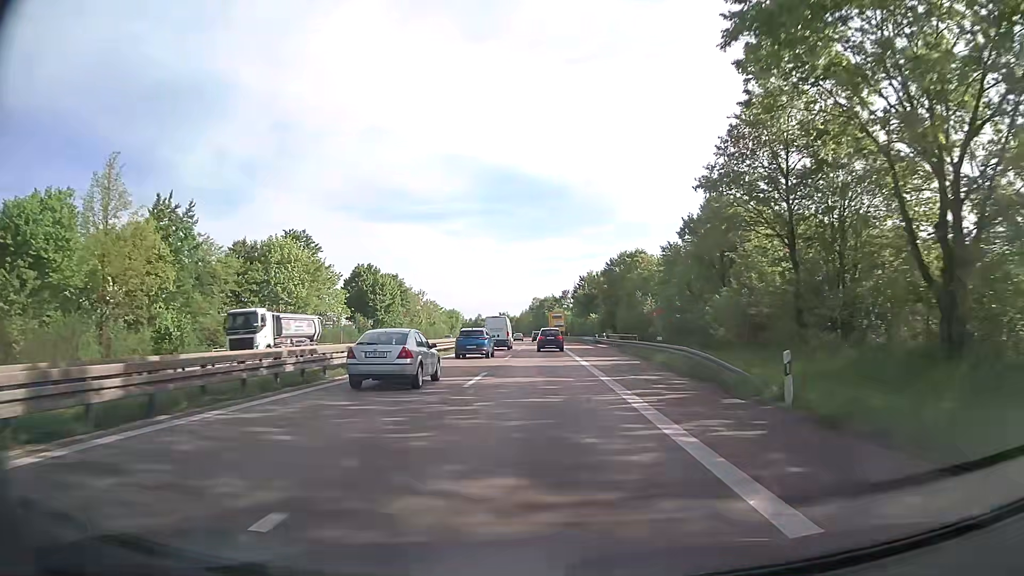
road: trunk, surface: asphalt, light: Day
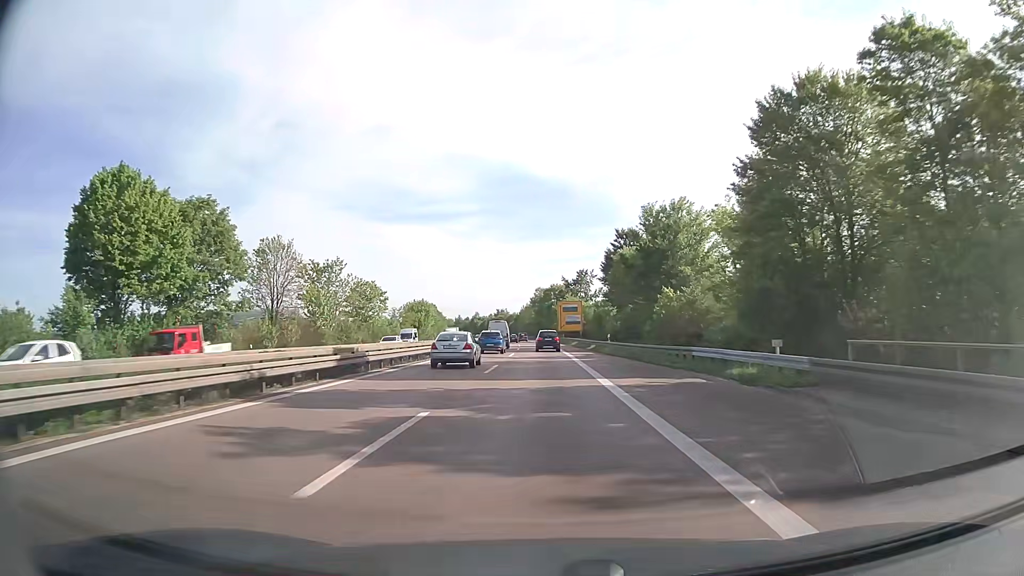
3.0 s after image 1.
(+0.2, +65.4) m; 0°
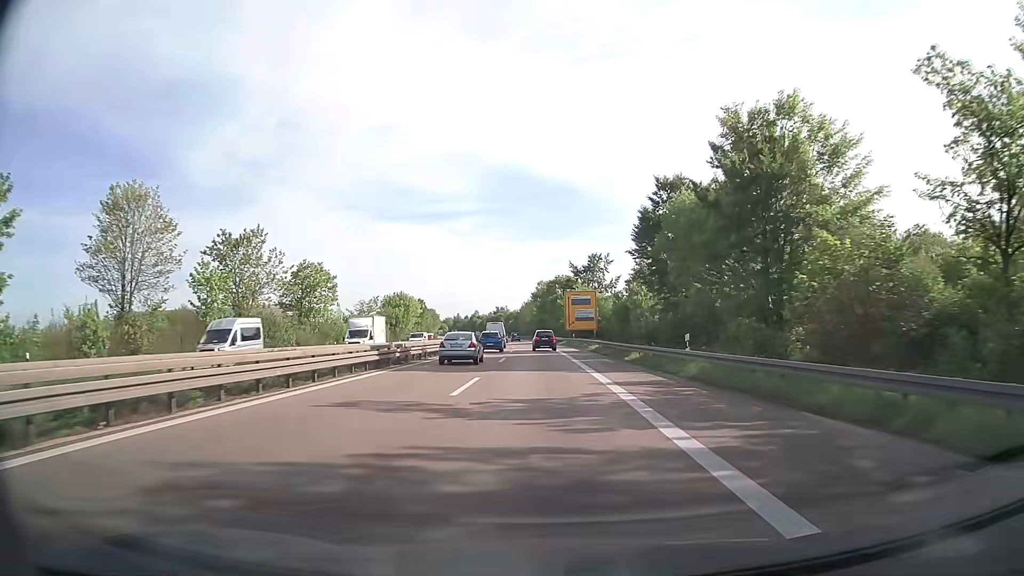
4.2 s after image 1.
(0.0, +26.7) m; 0°
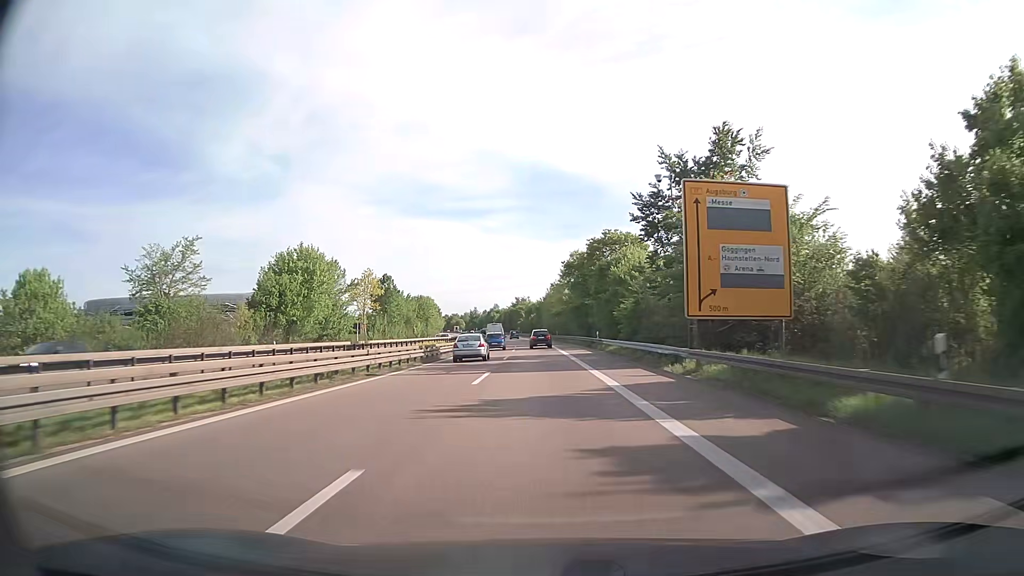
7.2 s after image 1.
(-1.3, +68.5) m; -2°
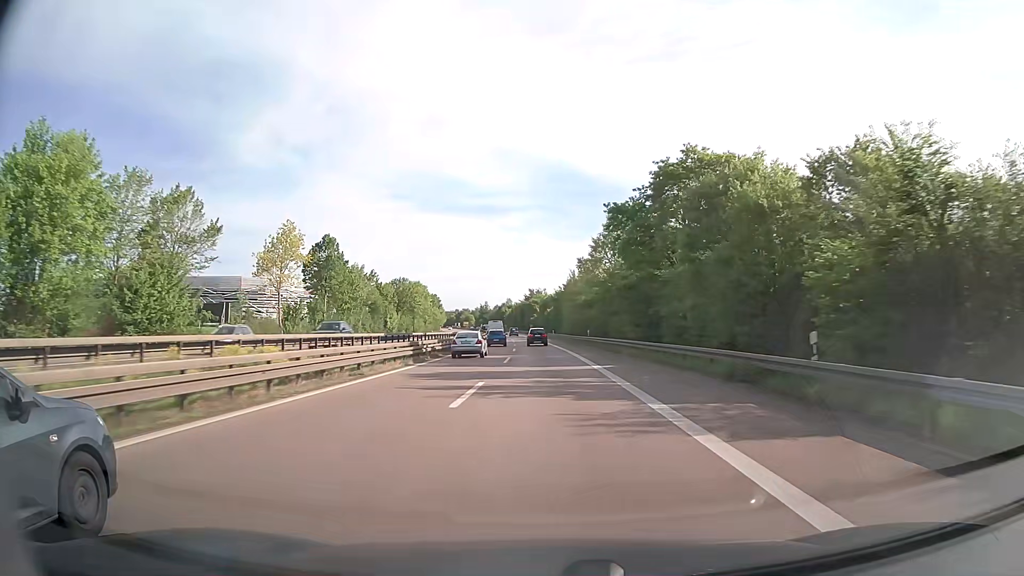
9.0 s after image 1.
(-0.5, +42.5) m; -2°
(0, +10) (0, +20) (0, +30) (0, +40) (-1, +50) (-1, +60) (-1, +70) (-2, +80) (-2, +90) (-3, +100) m
